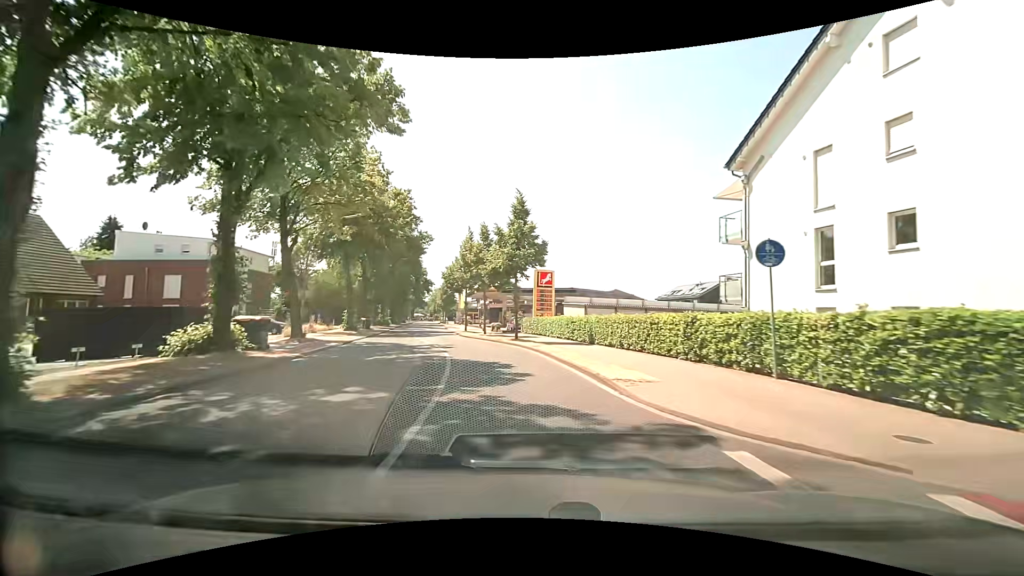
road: secondary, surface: asphalt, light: Day
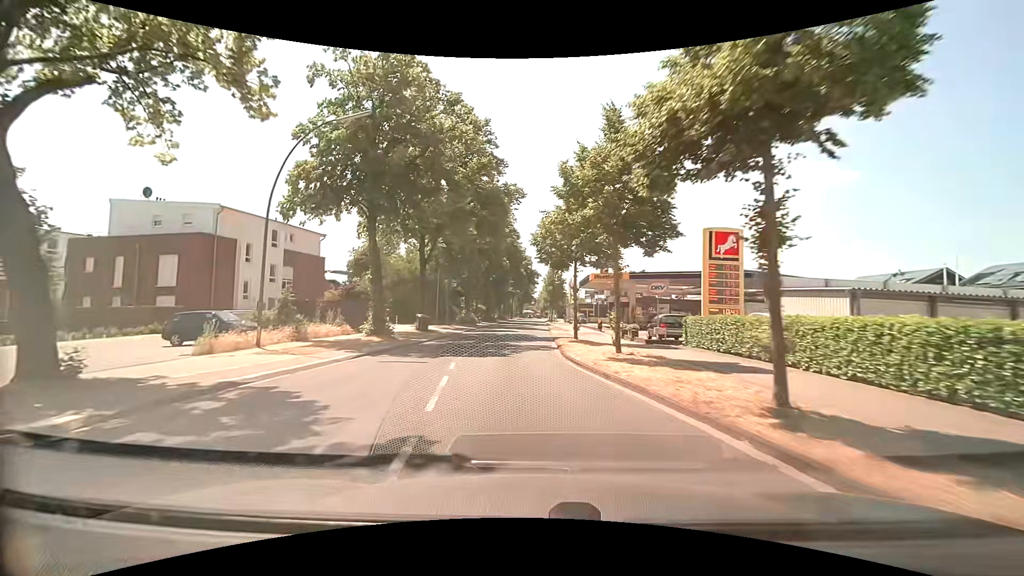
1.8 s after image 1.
(-2.5, +20.1) m; -14°
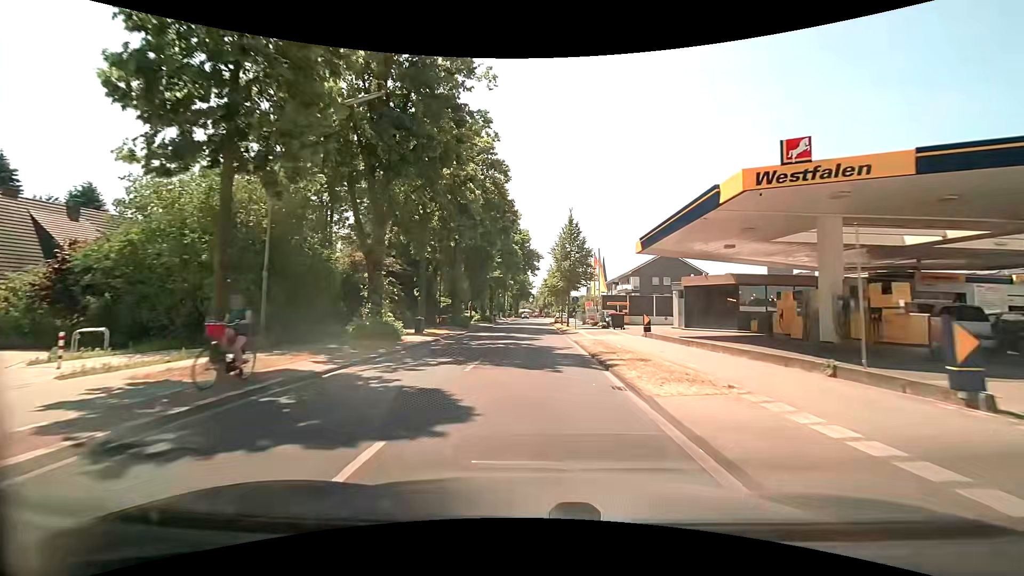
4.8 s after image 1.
(-0.5, +33.9) m; +1°
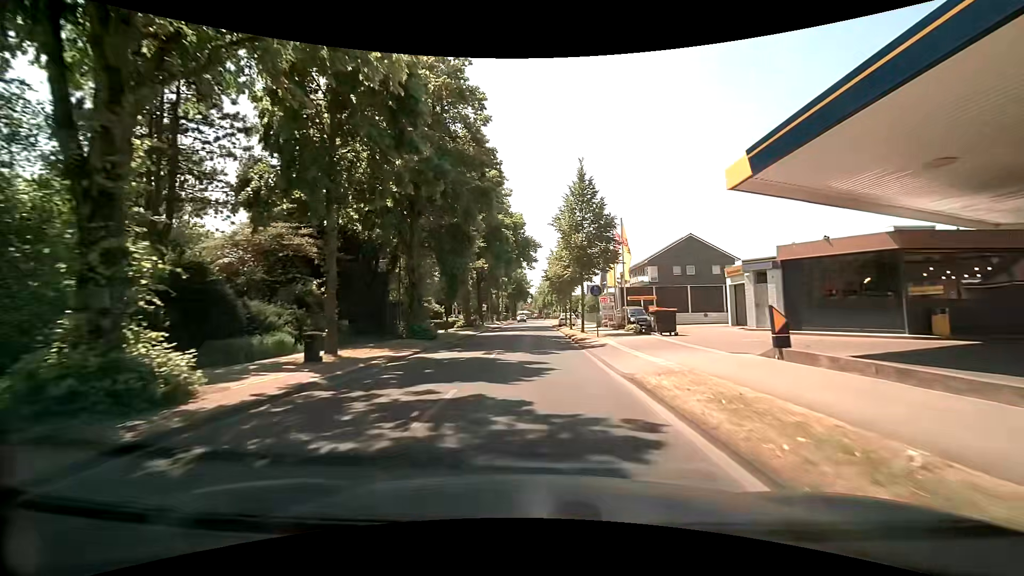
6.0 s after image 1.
(0.0, +14.3) m; 0°
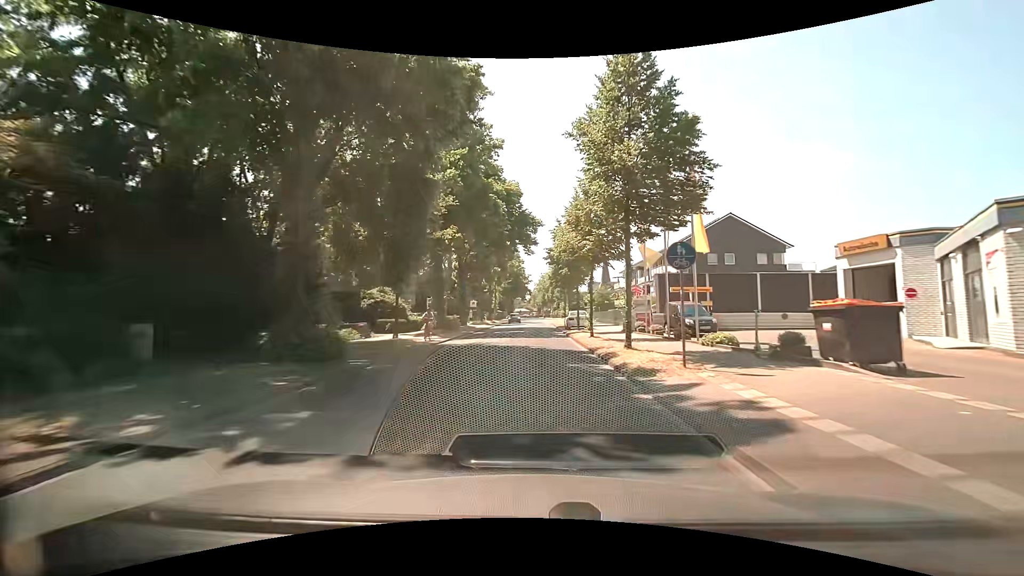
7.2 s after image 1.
(-0.1, +14.6) m; 0°
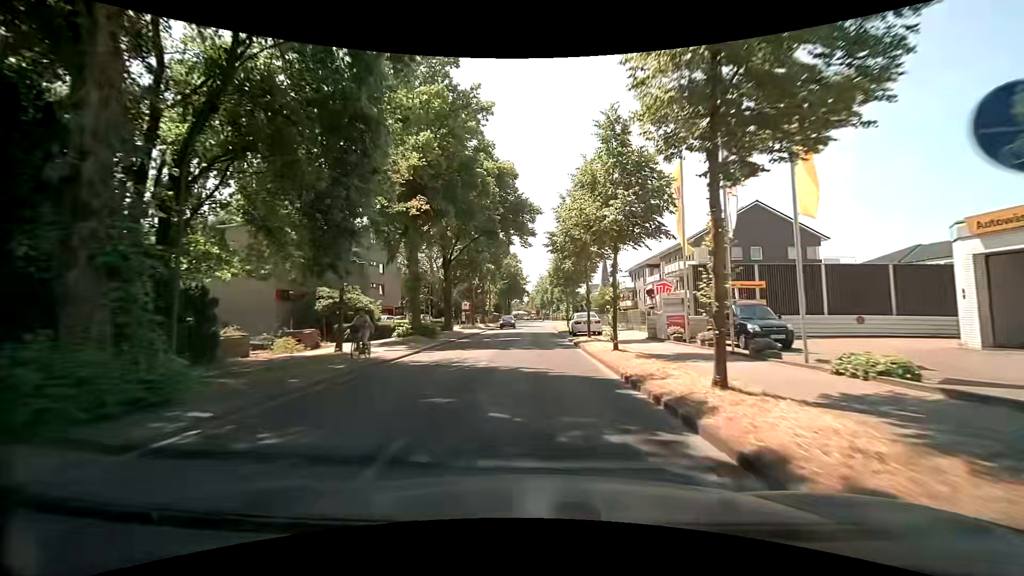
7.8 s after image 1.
(-0.1, +7.4) m; 0°
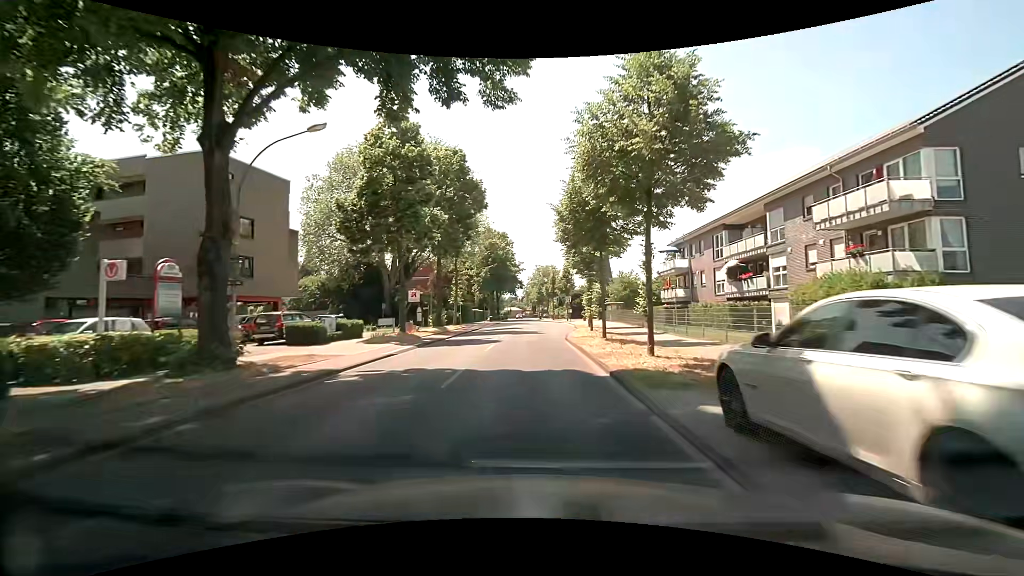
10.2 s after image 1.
(+0.1, +29.9) m; 0°
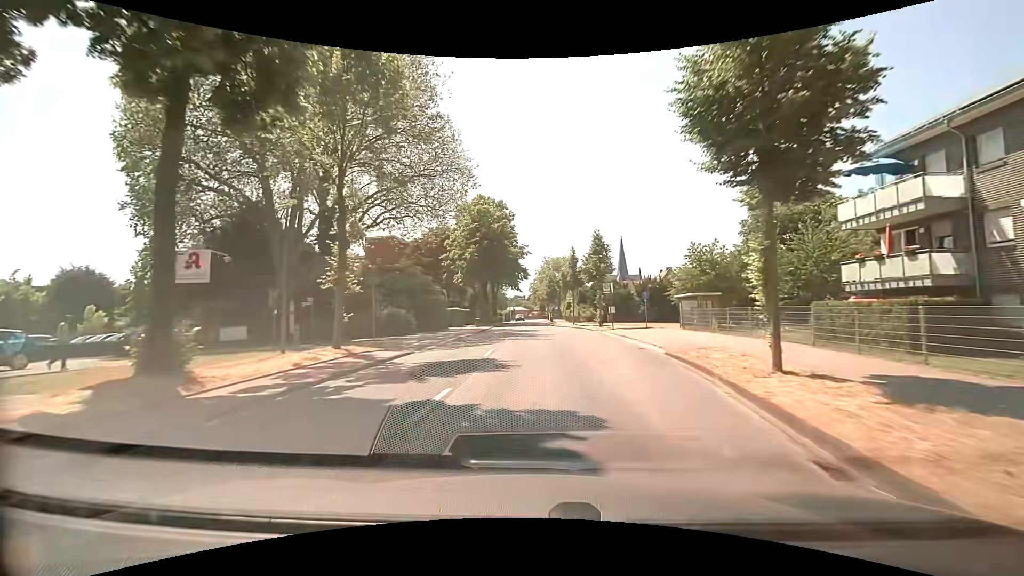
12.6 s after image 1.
(-0.1, +30.4) m; 0°
(0, +10) (0, +20) (0, +30) (0, +40) (0, +50) (0, +60) (0, +70) (0, +80) (-1, +90) (-1, +100) m
